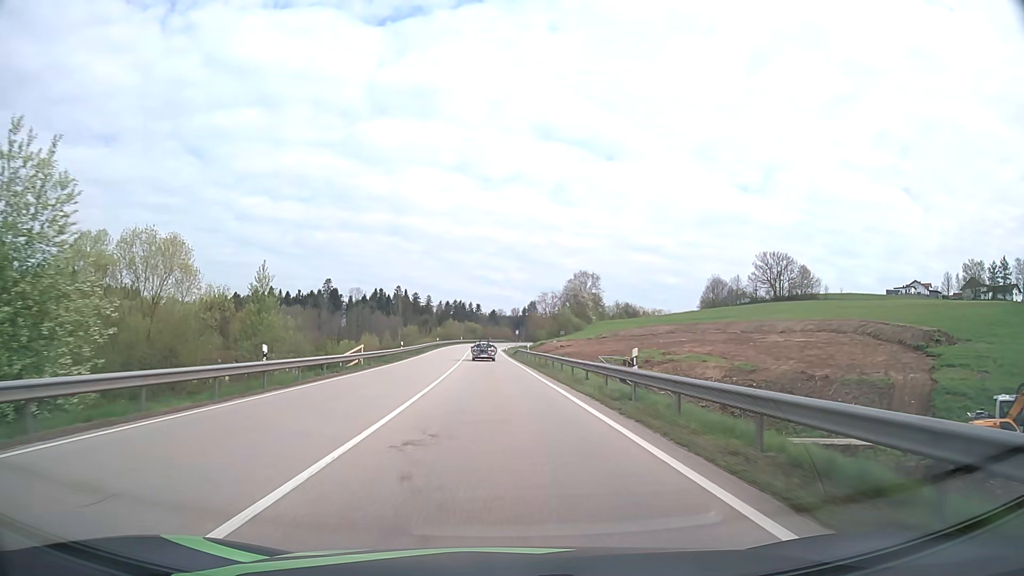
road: primary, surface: asphalt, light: Day
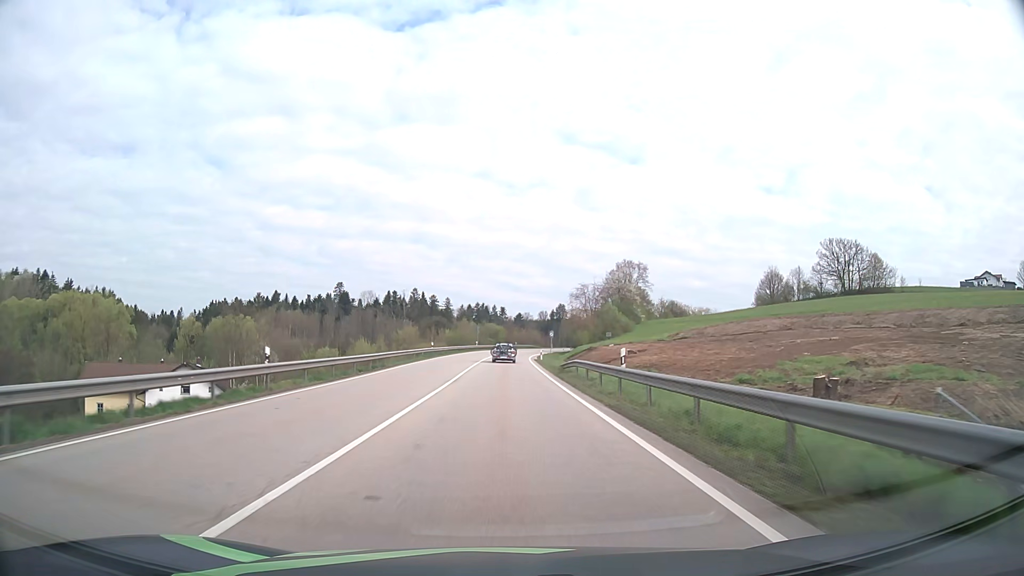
(-0.6, +37.1) m; -2°
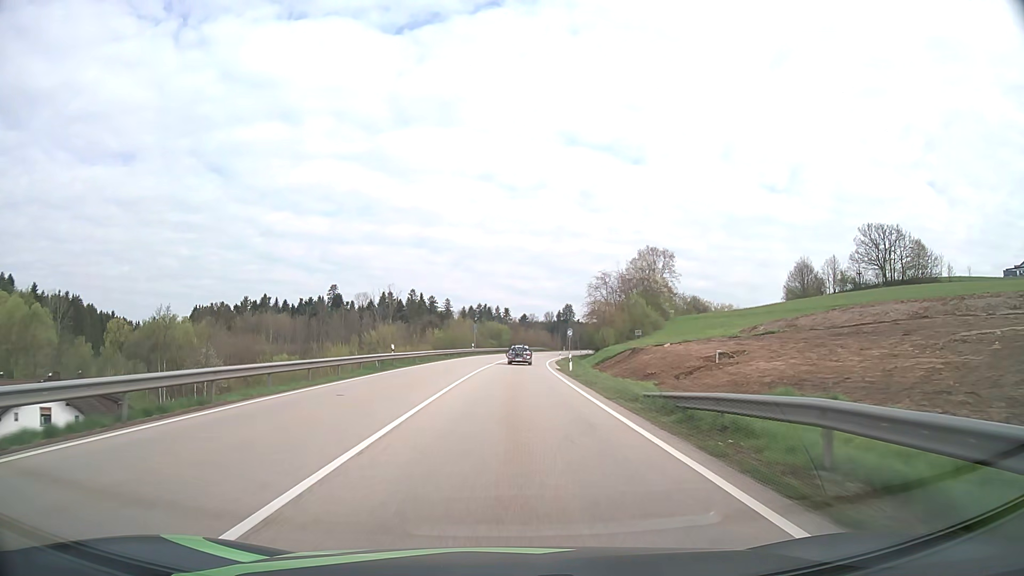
(-0.2, +24.8) m; 0°
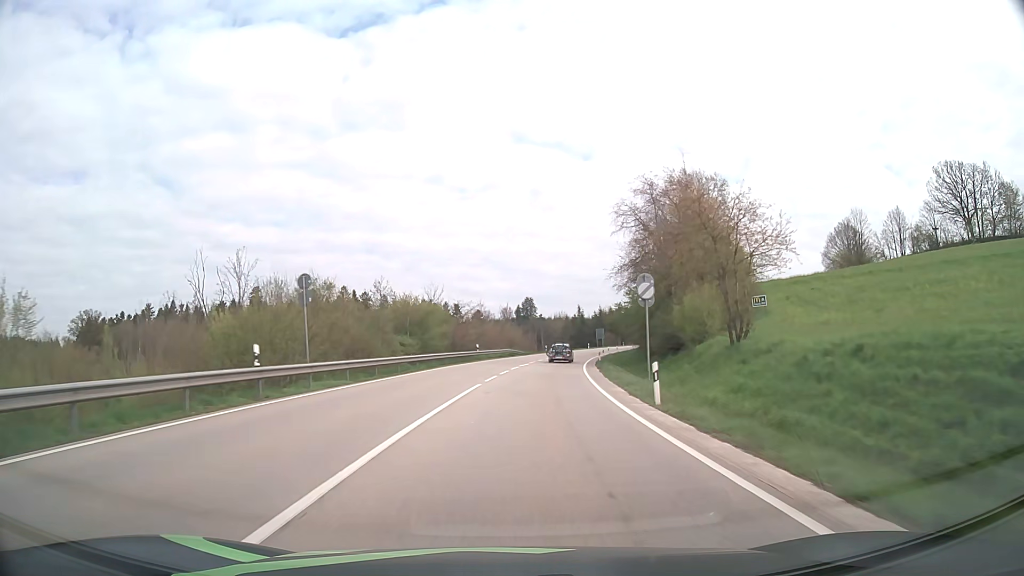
(+1.3, +62.0) m; +4°
(0, +10) (+1, +20) (+1, +30) (+2, +40) (+3, +50) (+5, +60) (+7, +70) (+9, +79) (+11, +89) (+14, +99) m
